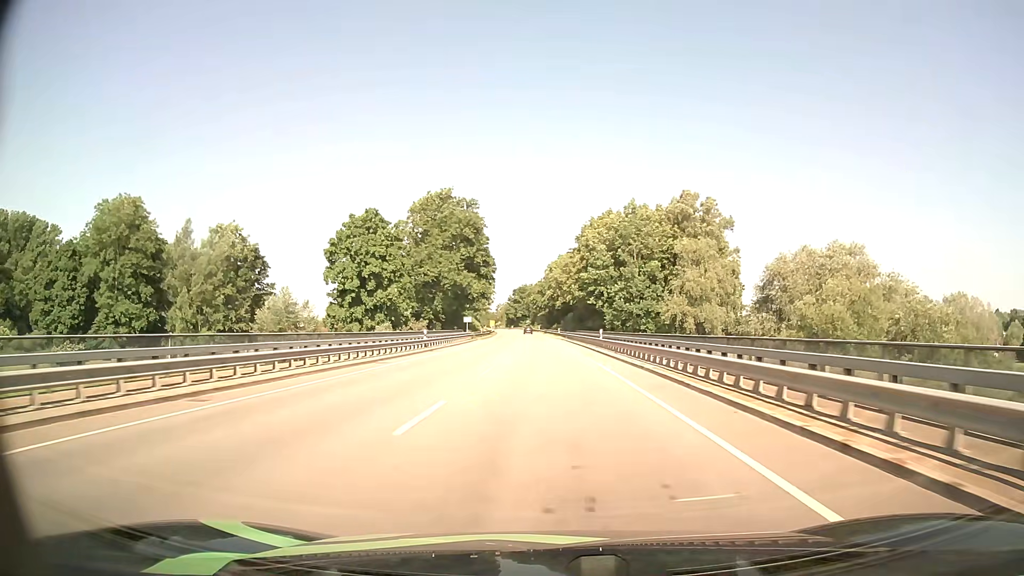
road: primary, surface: asphalt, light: Day
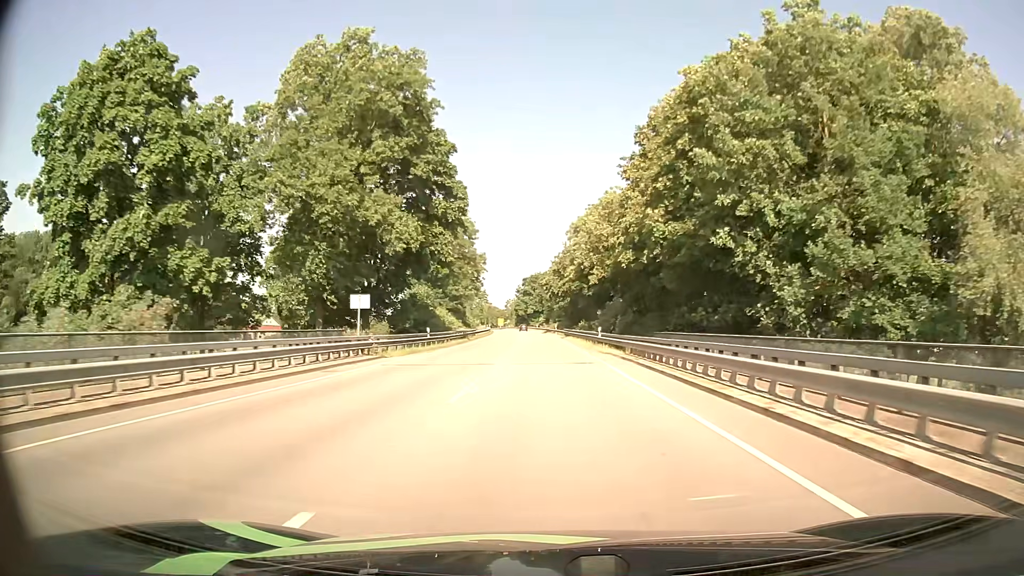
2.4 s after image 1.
(-0.5, +52.8) m; -1°
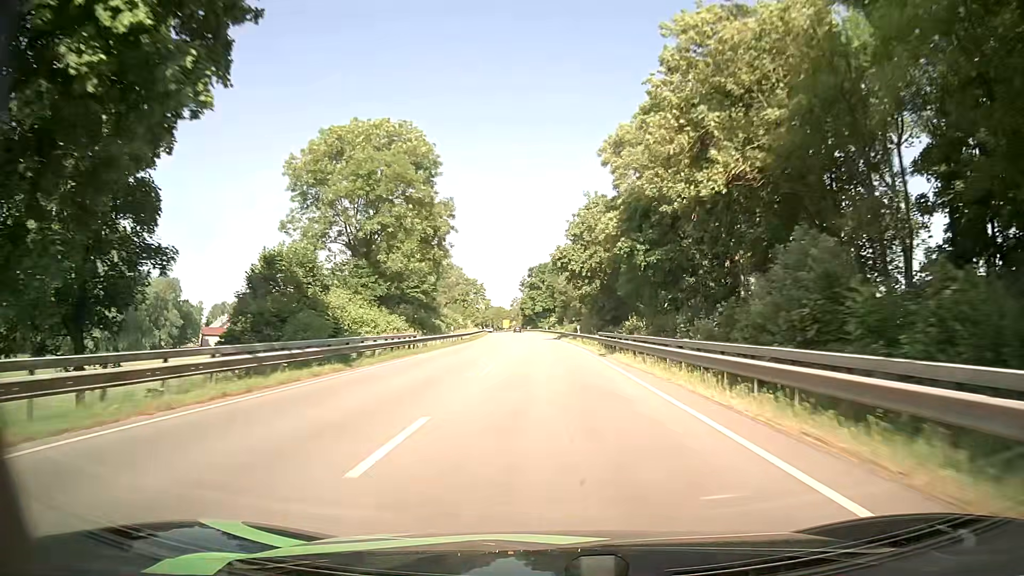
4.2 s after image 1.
(-0.3, +39.9) m; -1°
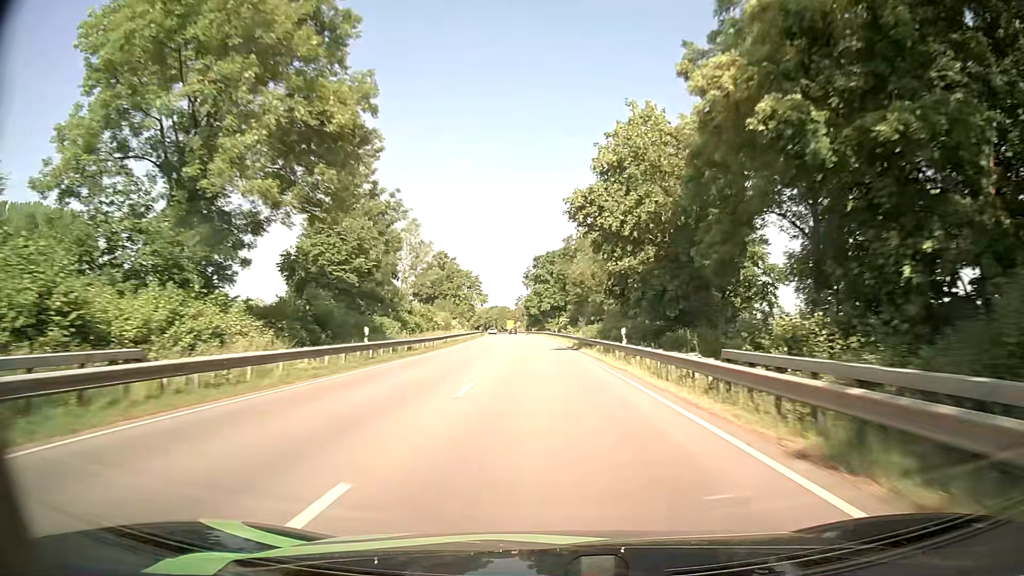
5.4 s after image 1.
(-0.2, +26.7) m; -1°
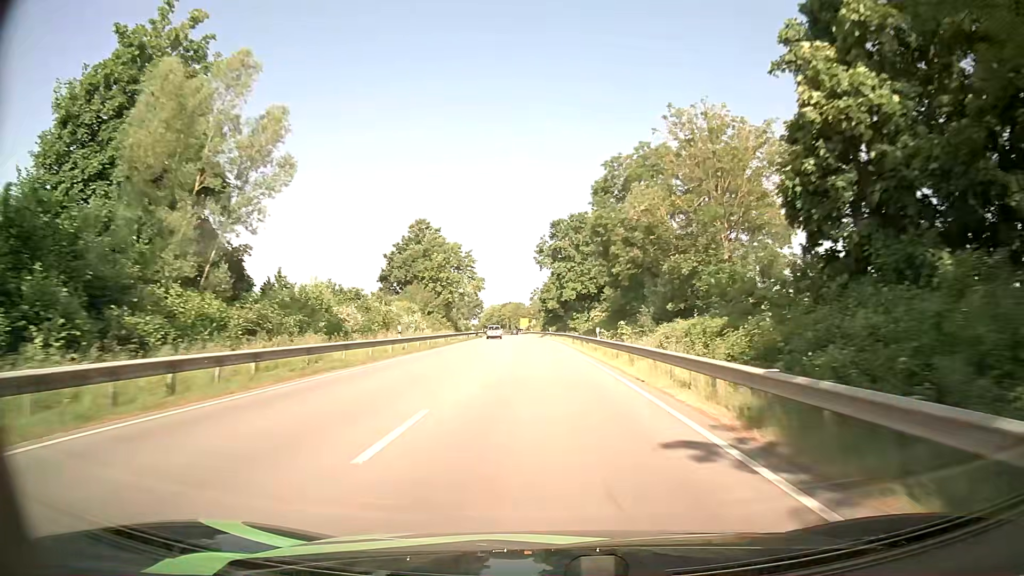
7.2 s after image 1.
(-0.5, +40.2) m; -1°
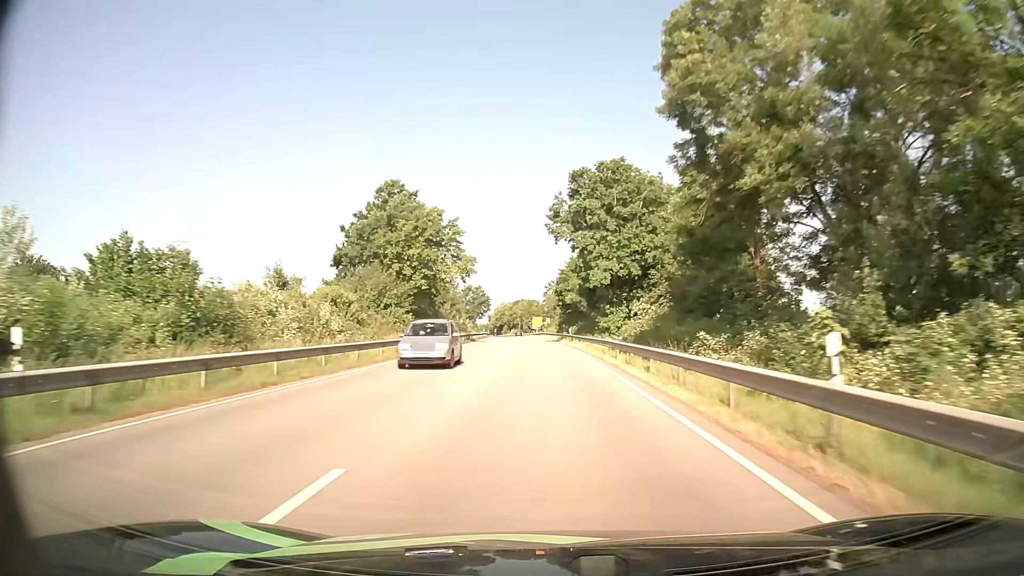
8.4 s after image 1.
(-0.4, +26.9) m; -2°
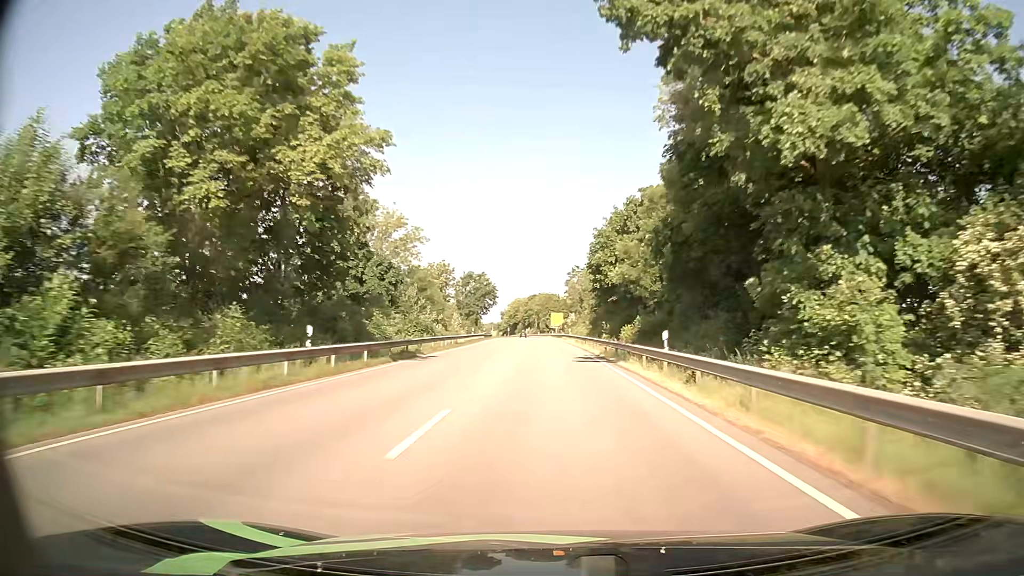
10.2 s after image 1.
(-0.6, +40.4) m; -2°
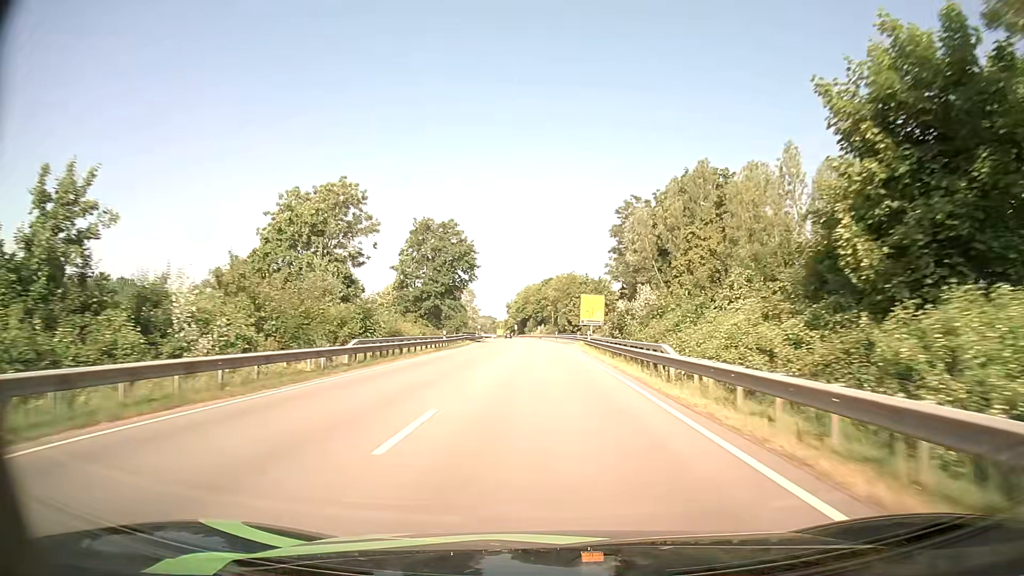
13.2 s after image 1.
(-0.5, +67.2) m; -2°
(0, +10) (0, +20) (0, +30) (0, +40) (0, +50) (-1, +60) (-1, +70) (-1, +80) (-2, +90) (-2, +100) m
